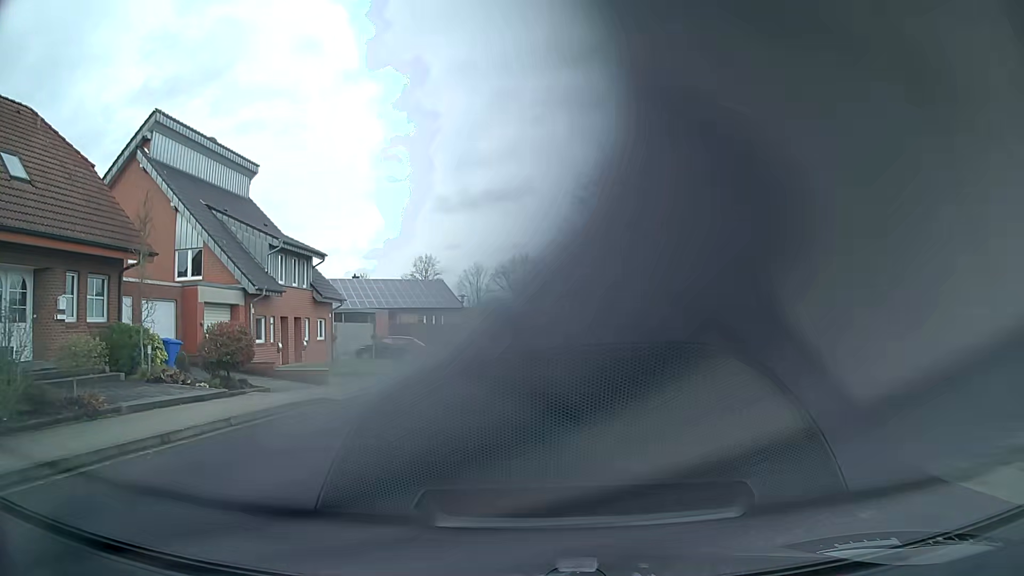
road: residential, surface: asphalt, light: Day
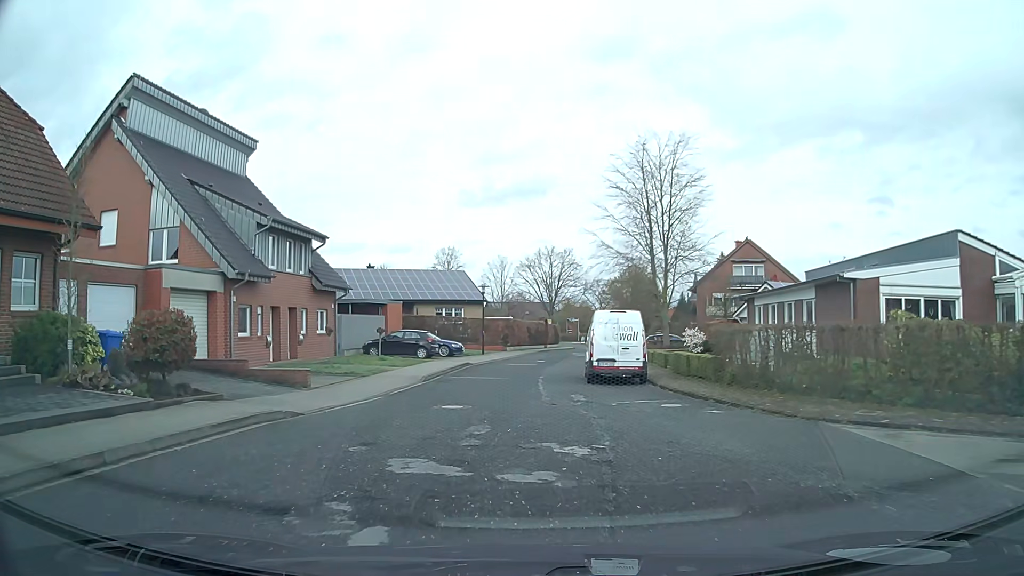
(-0.1, +4.3) m; -2°
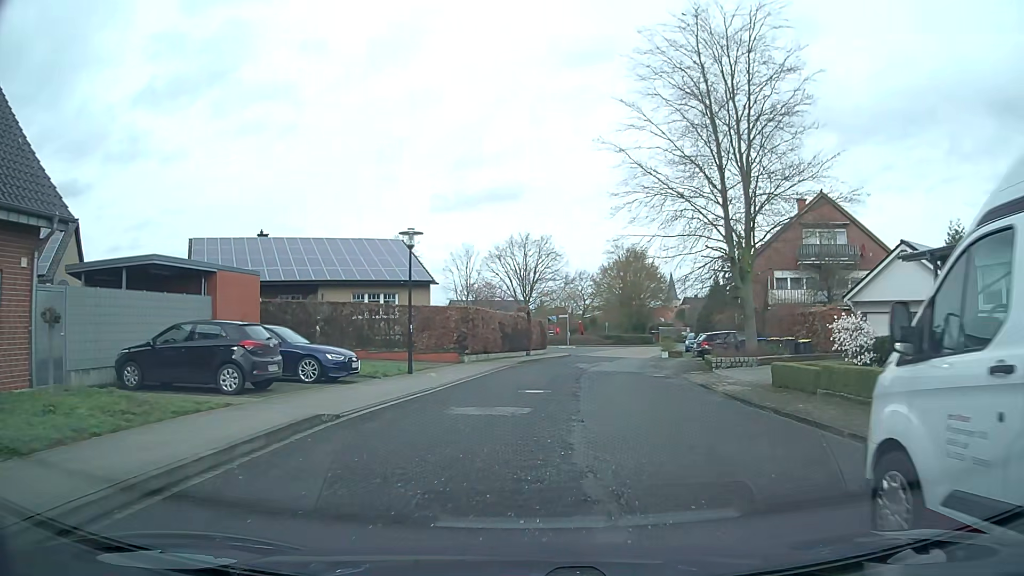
(-0.3, +22.1) m; +3°
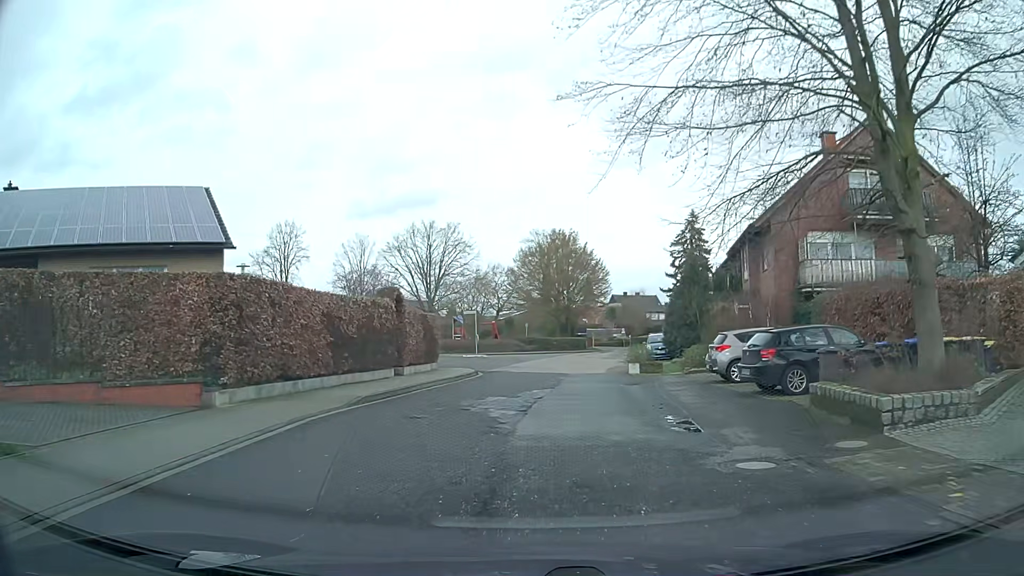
(+1.0, +17.5) m; +7°
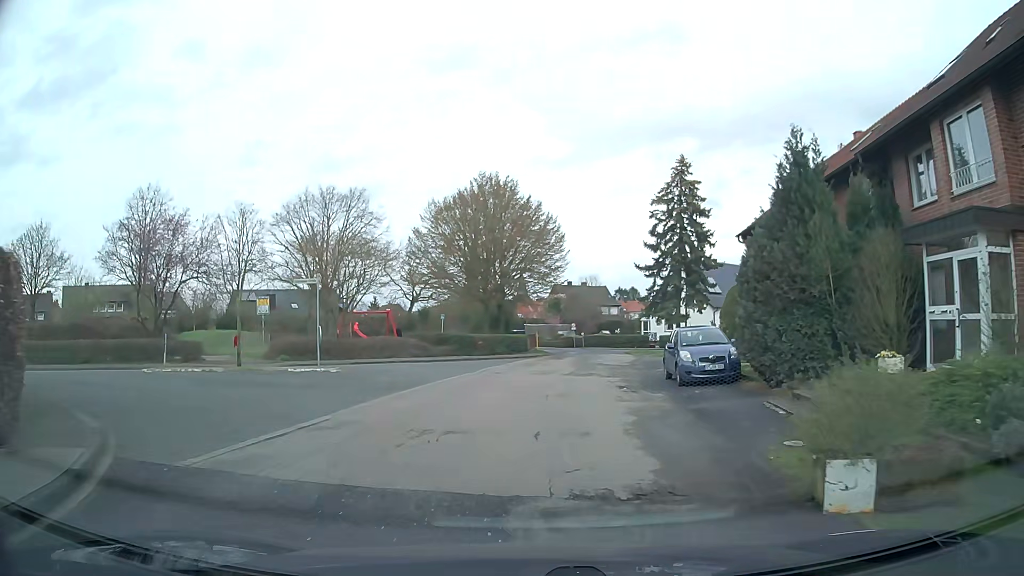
(+0.9, +21.9) m; +5°
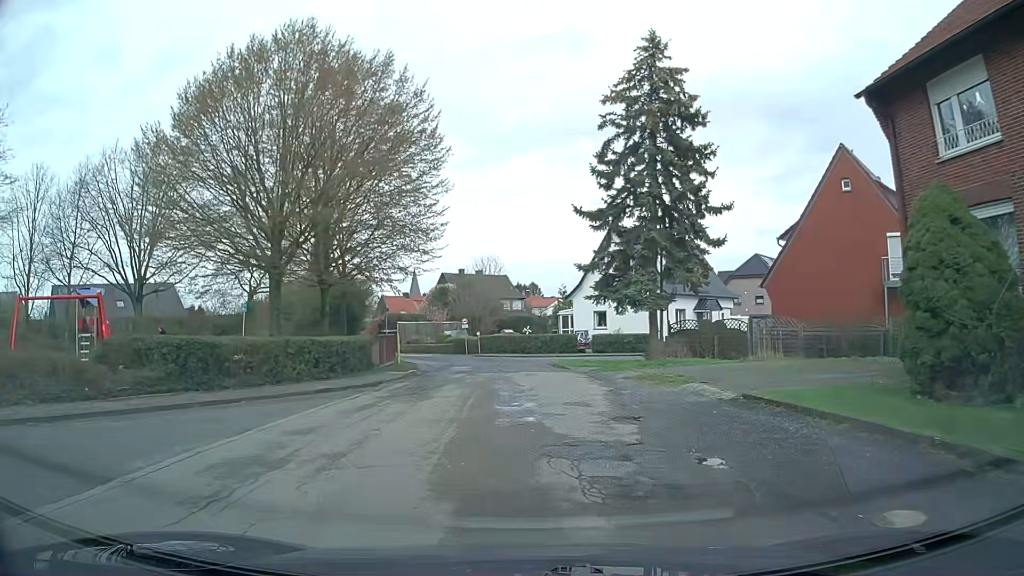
(+1.3, +22.1) m; +8°
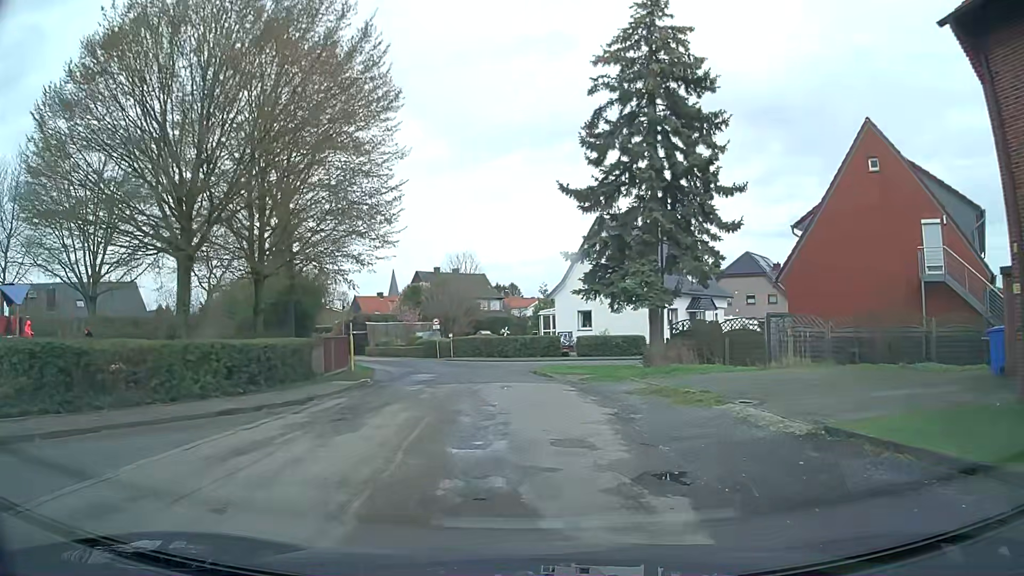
(+0.1, +4.5) m; +3°
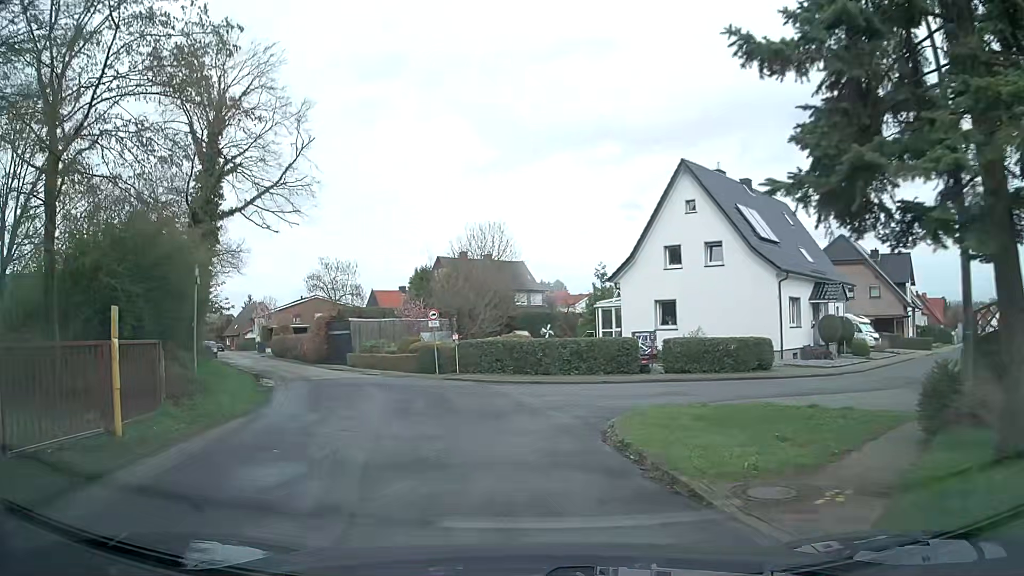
(-0.5, +16.4) m; -4°
(-1, +10) (-4, +19) (-8, +28) (-13, +37) (-18, +46) (-23, +54) (-28, +63) (-33, +72) (-38, +80) (-43, +89) m
